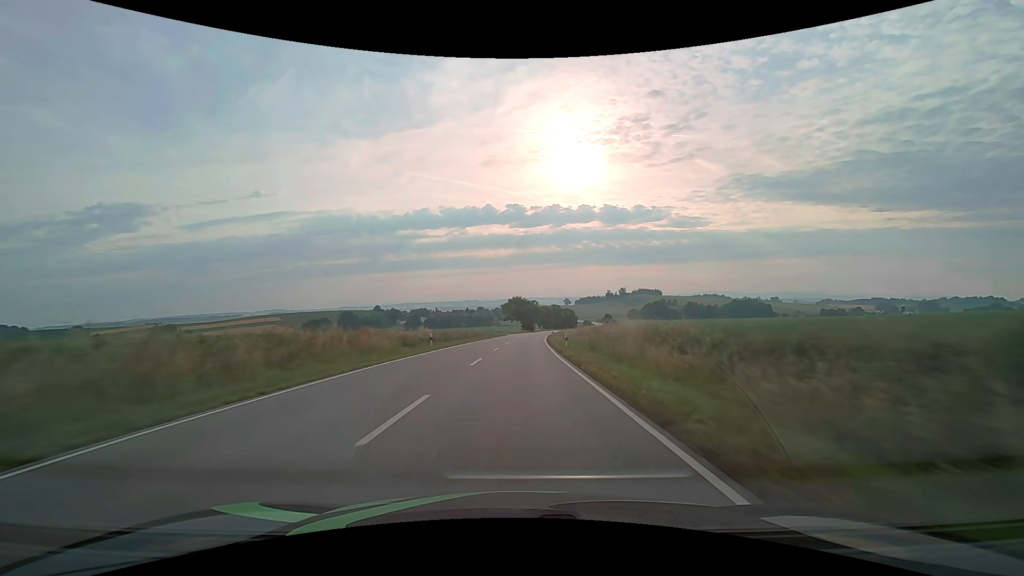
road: secondary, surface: asphalt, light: Day
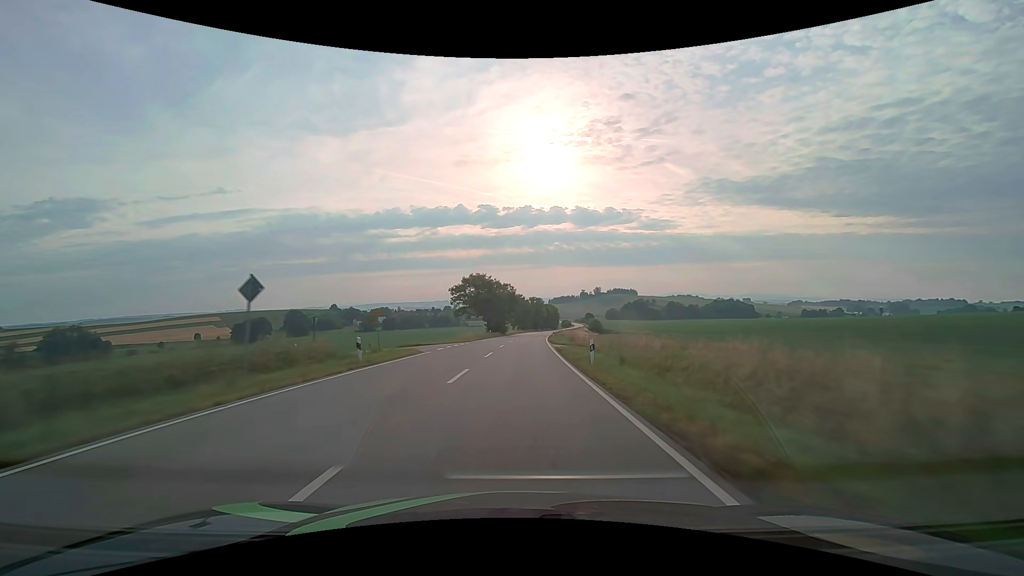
(+1.6, +63.3) m; +3°
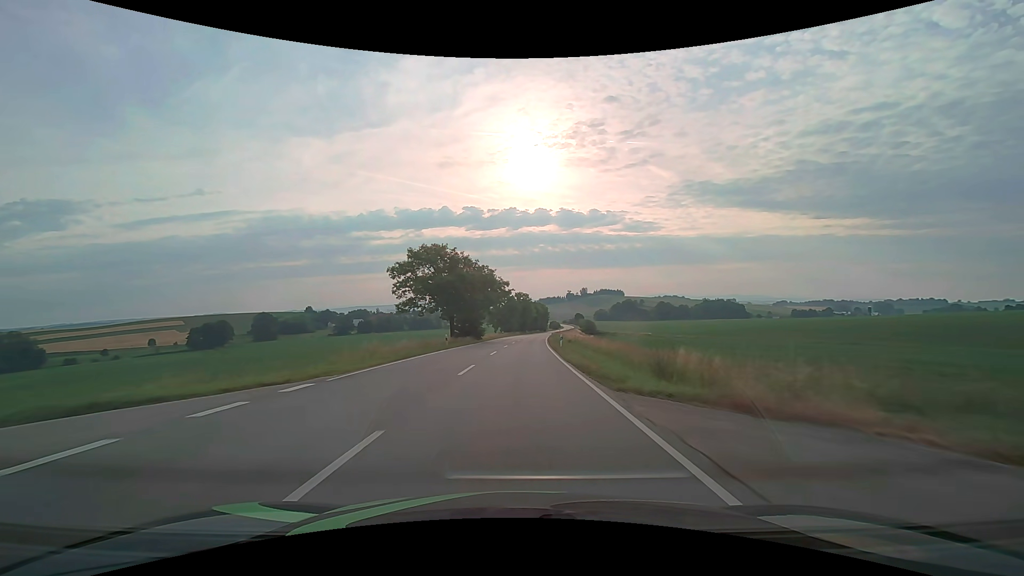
(+0.5, +31.6) m; +2°
(0, +10) (0, +20) (0, +30) (+1, +40) (+1, +50) (+2, +60) (+2, +70) (+3, +80) (+4, +90) (+5, +100) m
